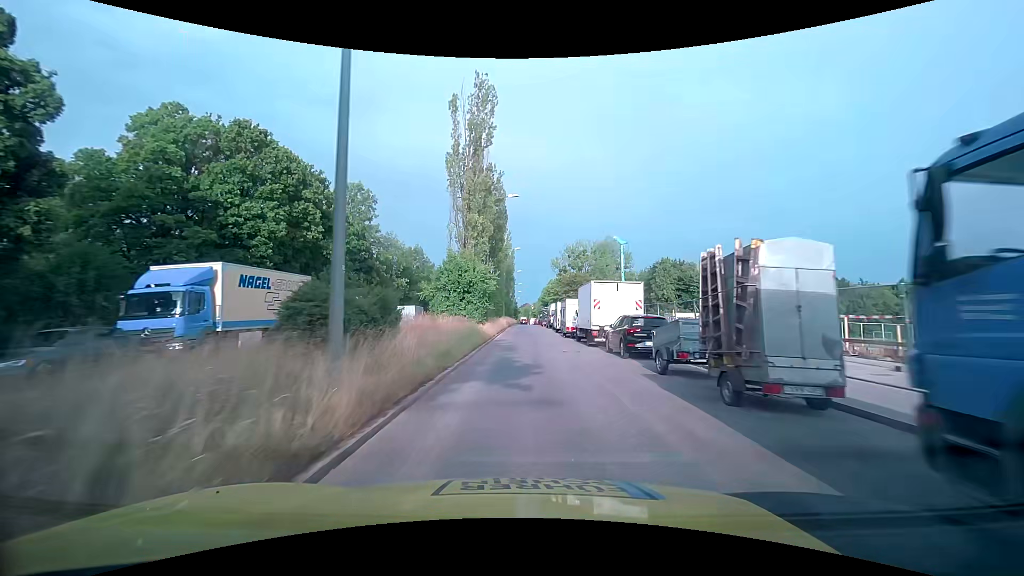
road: secondary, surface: asphalt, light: Day
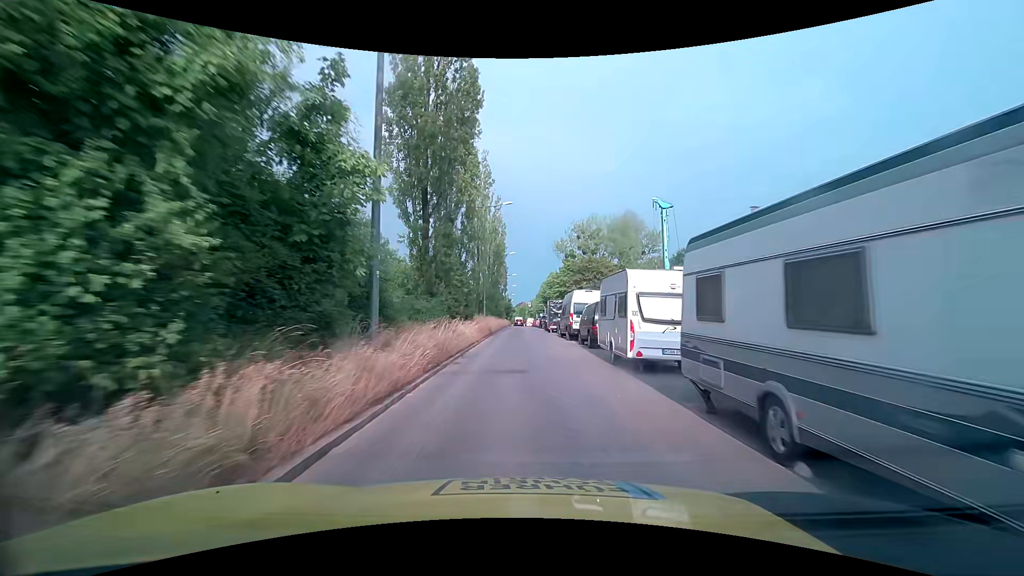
(+0.3, +28.1) m; 0°
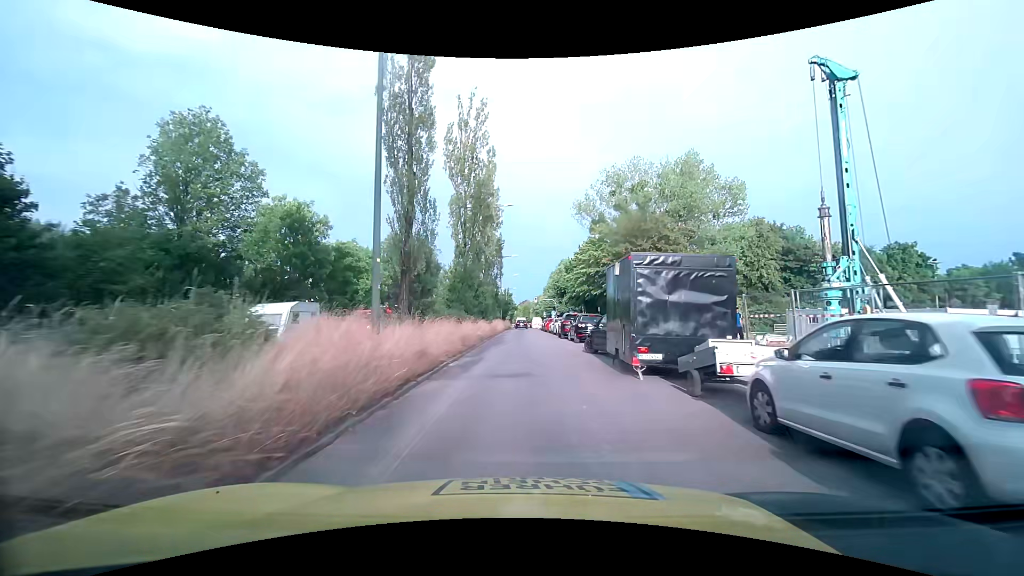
(+0.1, +31.2) m; -1°
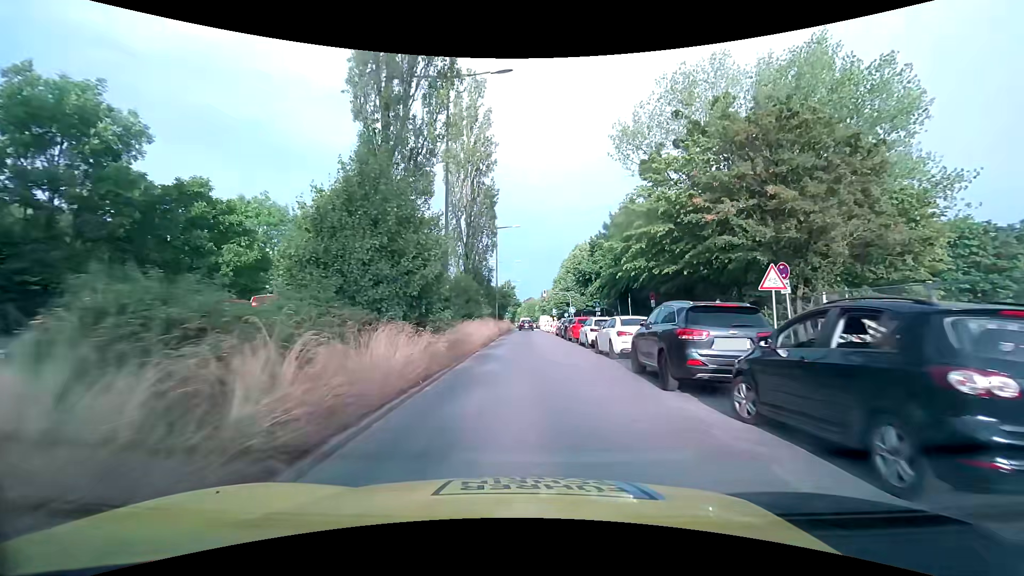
(0.0, +22.6) m; 0°
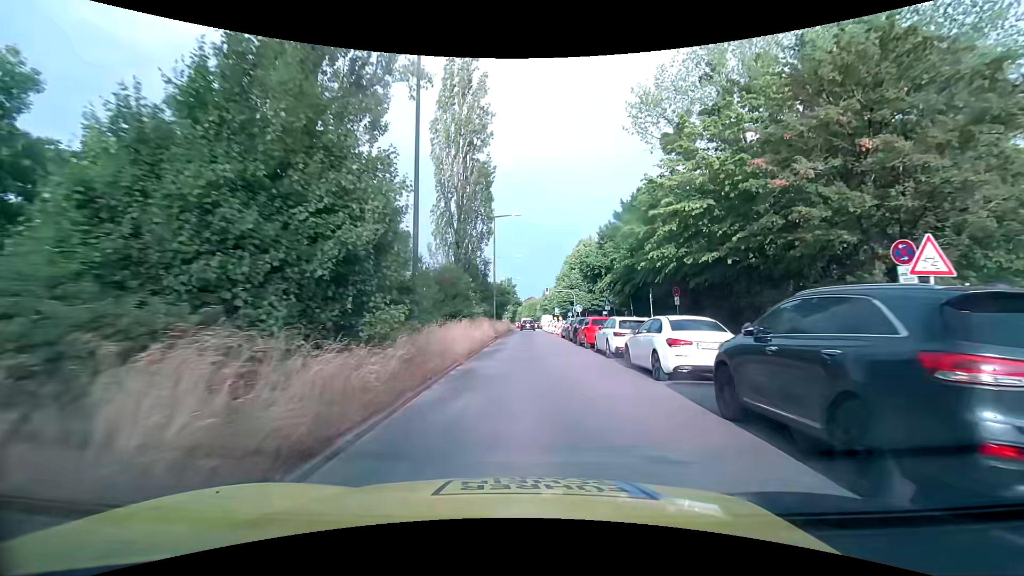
(0.0, +5.4) m; 0°
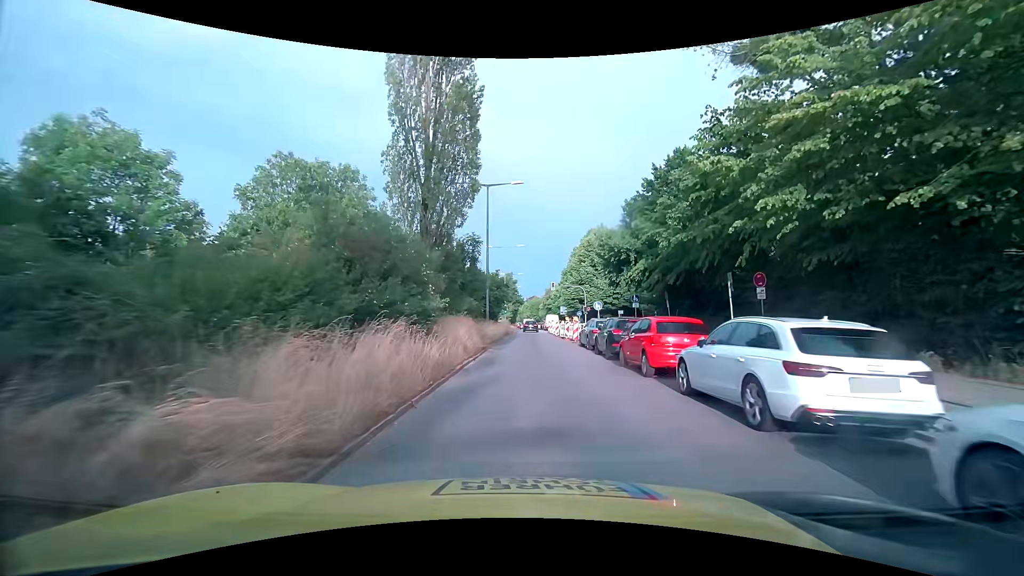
(0.0, +10.6) m; 0°
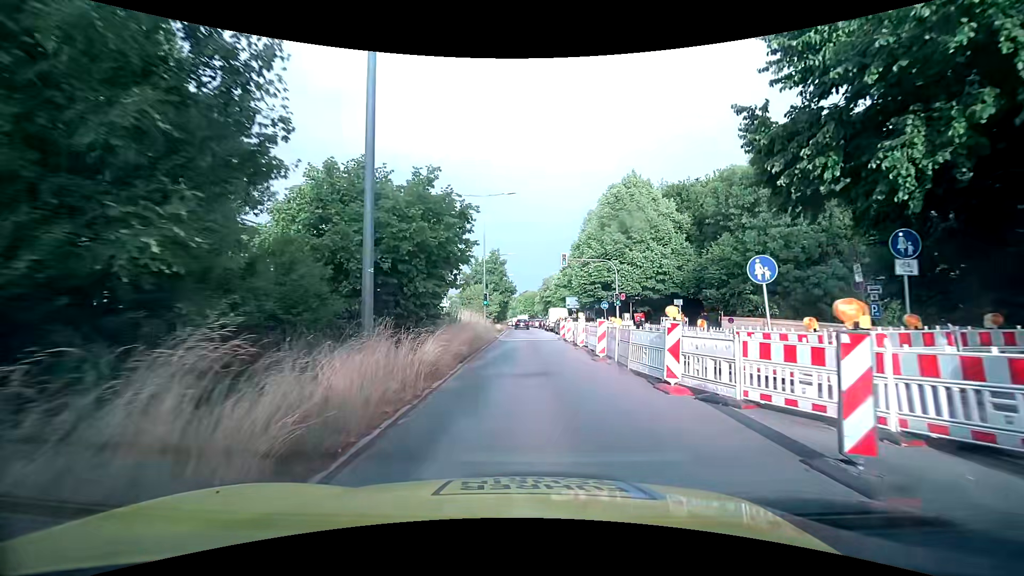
(+0.2, +24.9) m; +1°
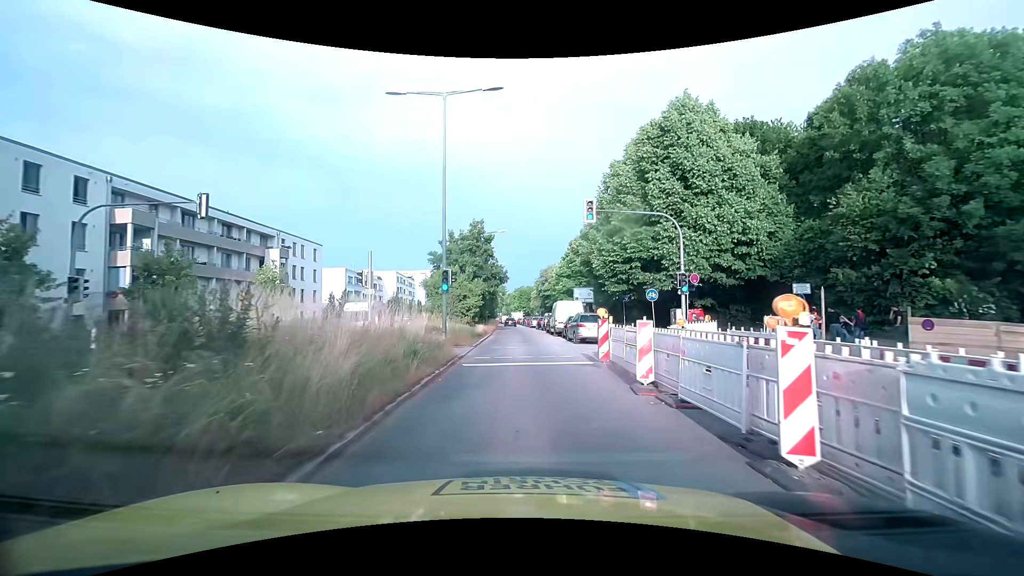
(+0.1, +16.8) m; 0°
(0, +10) (0, +20) (0, +30) (0, +40) (0, +50) (-1, +60) (-1, +70) (-2, +80) (-2, +90) (-2, +100) m
